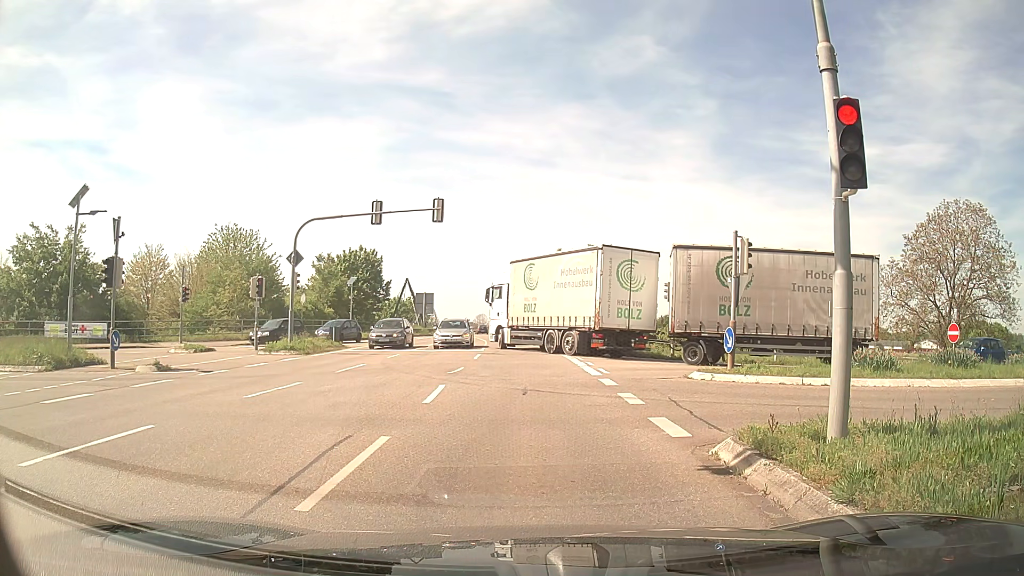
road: tertiary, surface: asphalt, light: Day
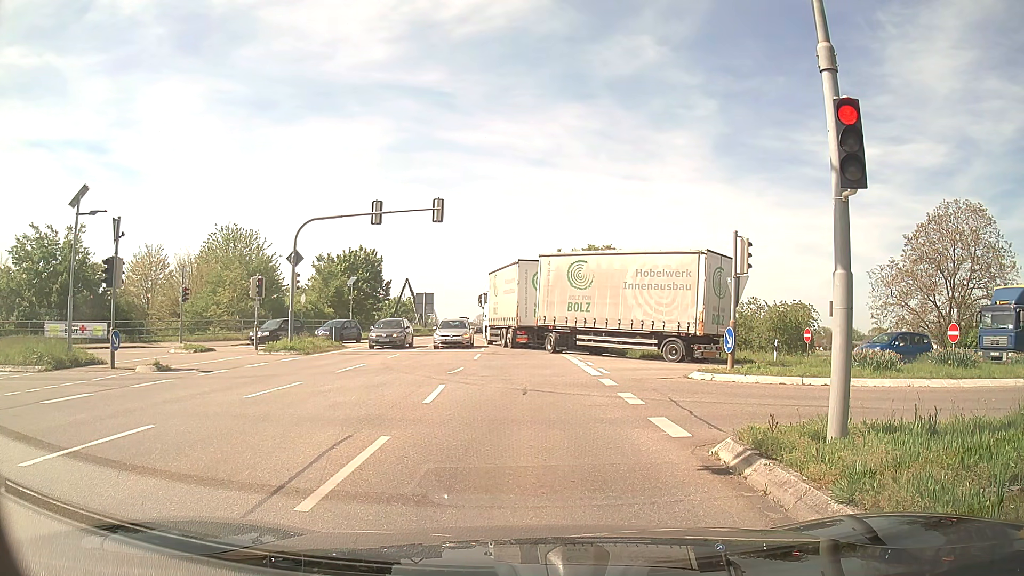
(0.0, 0.0) m; 0°
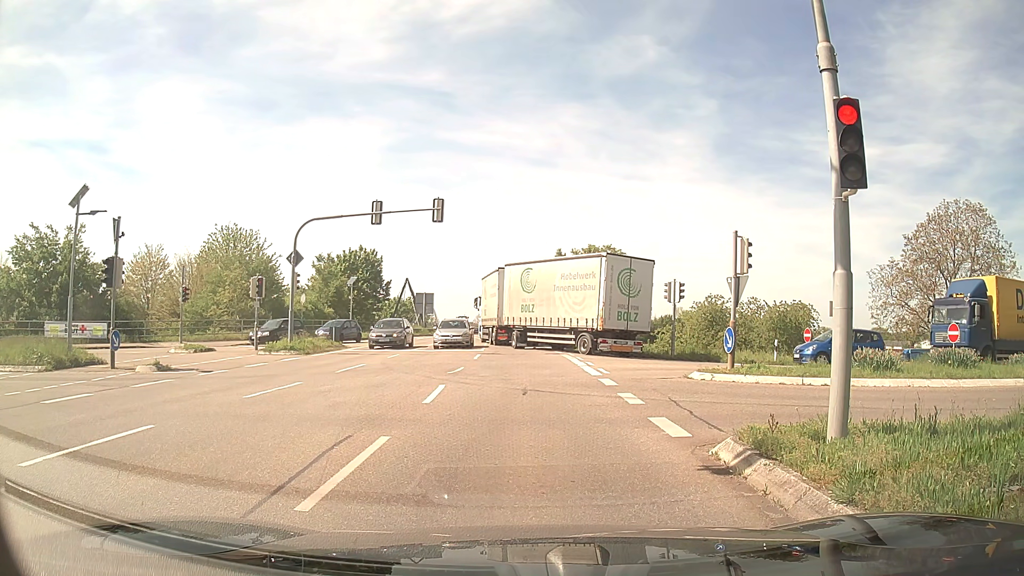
(0.0, 0.0) m; 0°
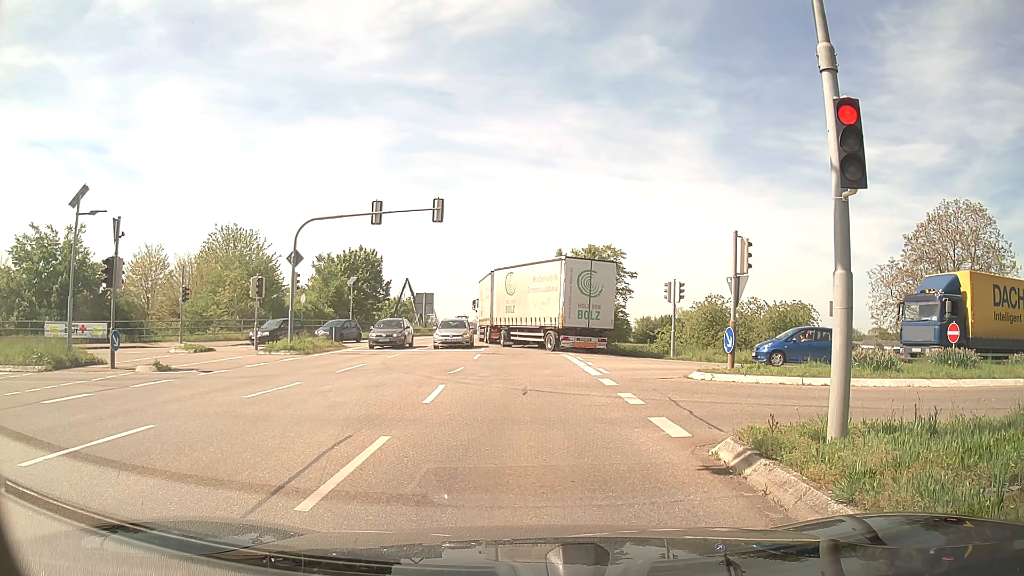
(0.0, 0.0) m; 0°
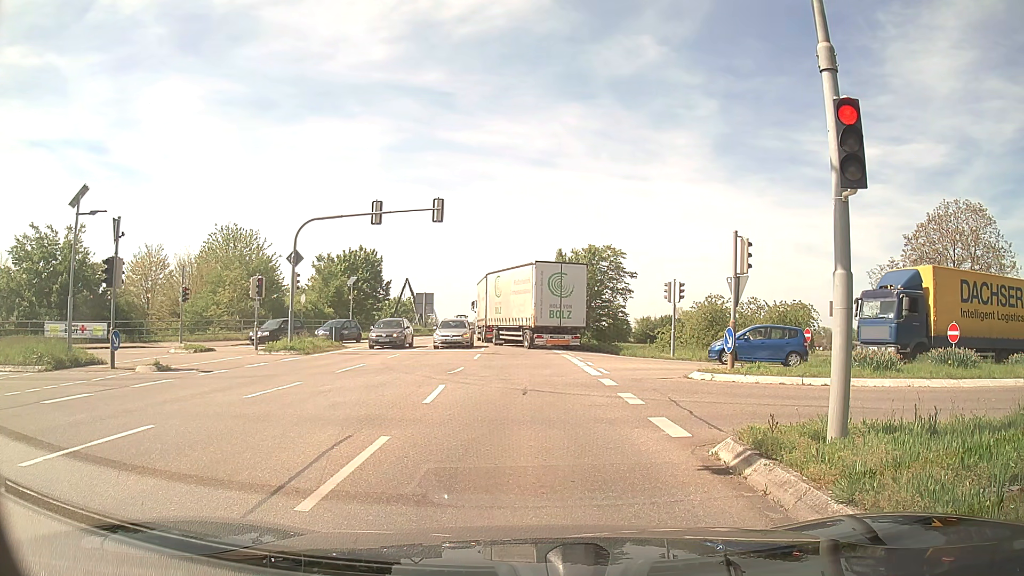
(0.0, 0.0) m; 0°
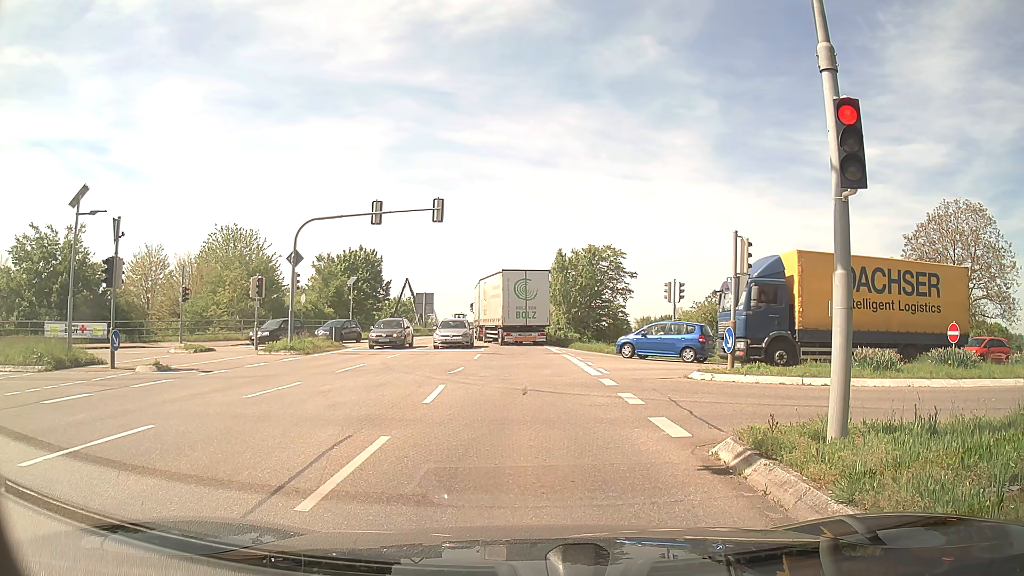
(0.0, 0.0) m; 0°
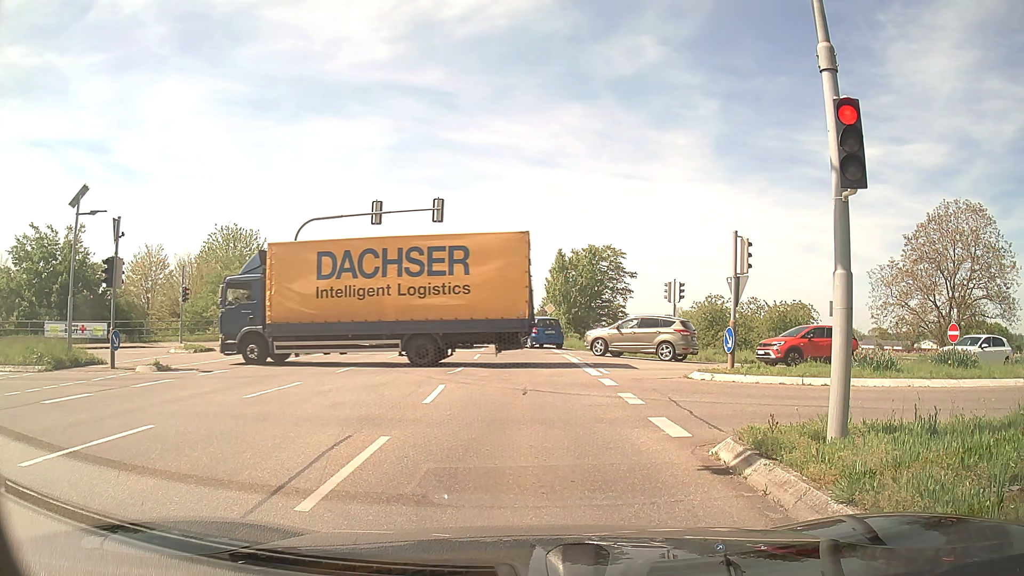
(0.0, 0.0) m; 0°
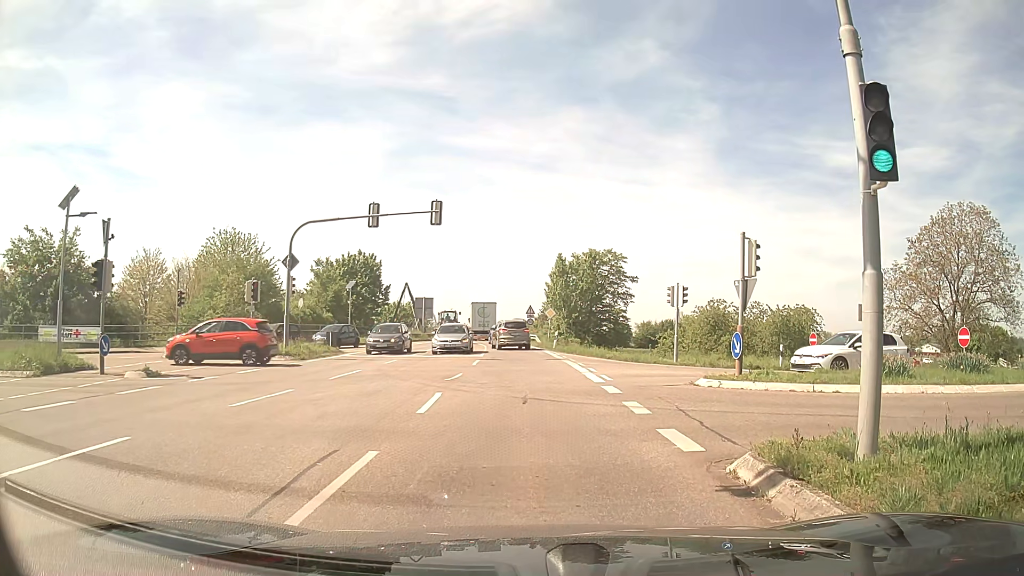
(0.0, +0.7) m; -2°
(0, +10) (0, +20) (0, +30) (0, +40) (-1, +50) (-2, +60) (-3, +70) (-4, +80) (-4, +90) (-5, +100) m
